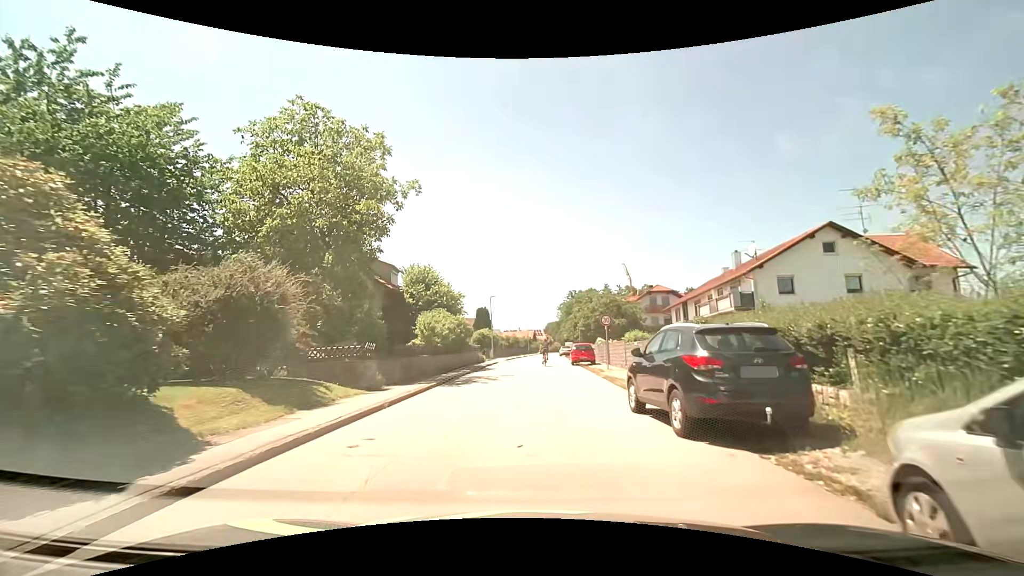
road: residential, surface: asphalt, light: Day
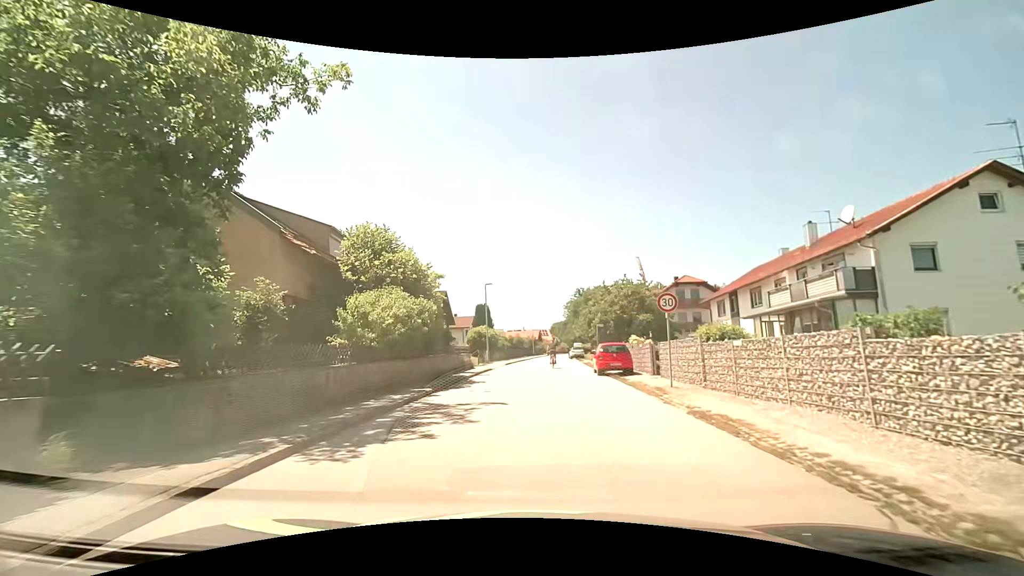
(-0.1, +10.8) m; -1°
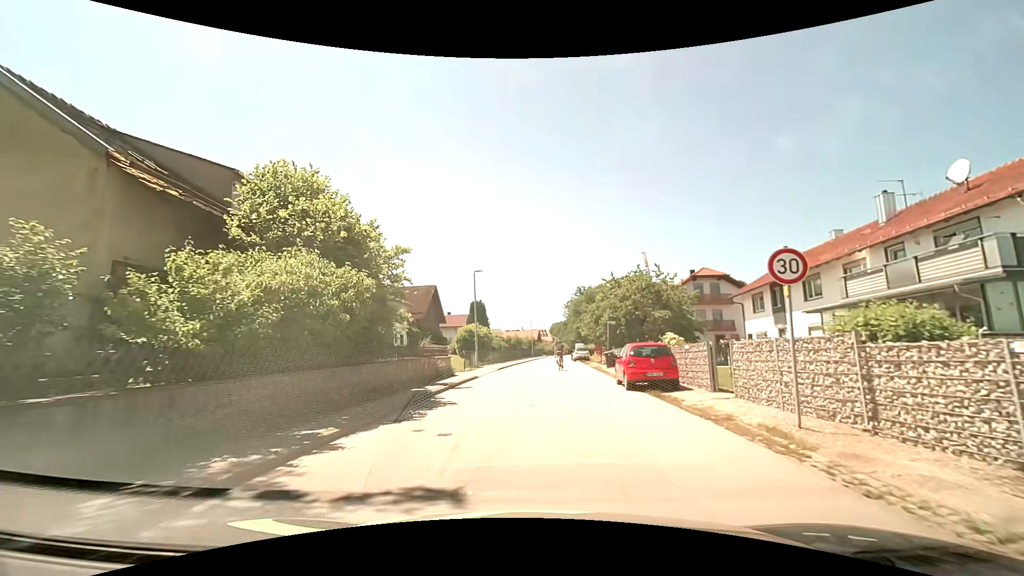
(0.0, +7.2) m; 0°
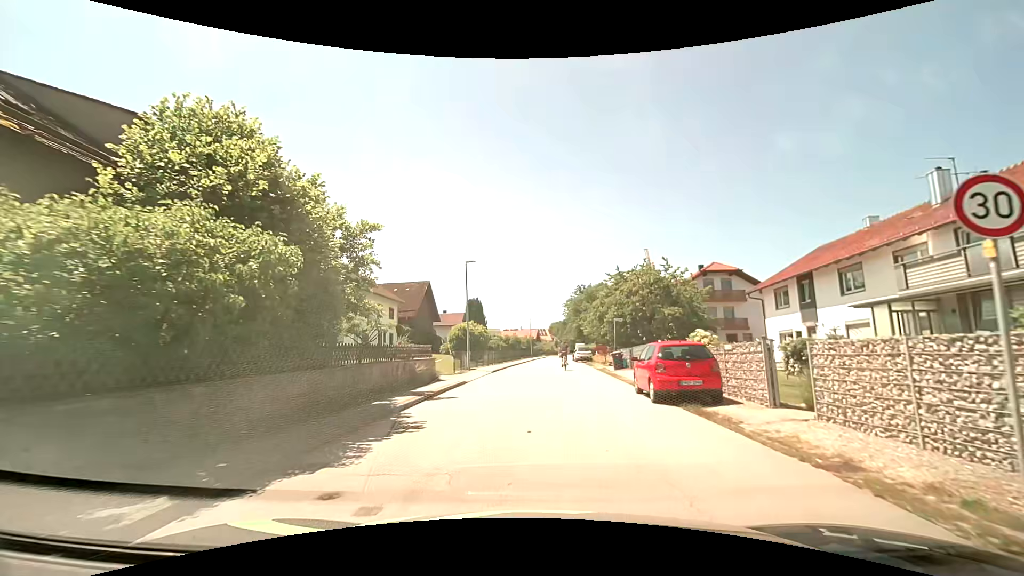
(0.0, +3.6) m; 0°
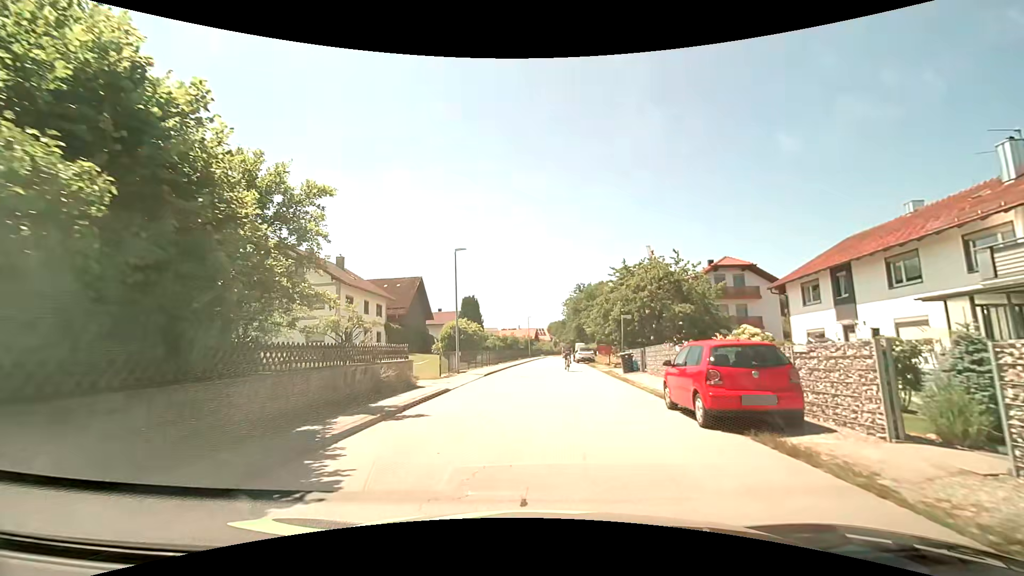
(0.0, +3.6) m; 0°
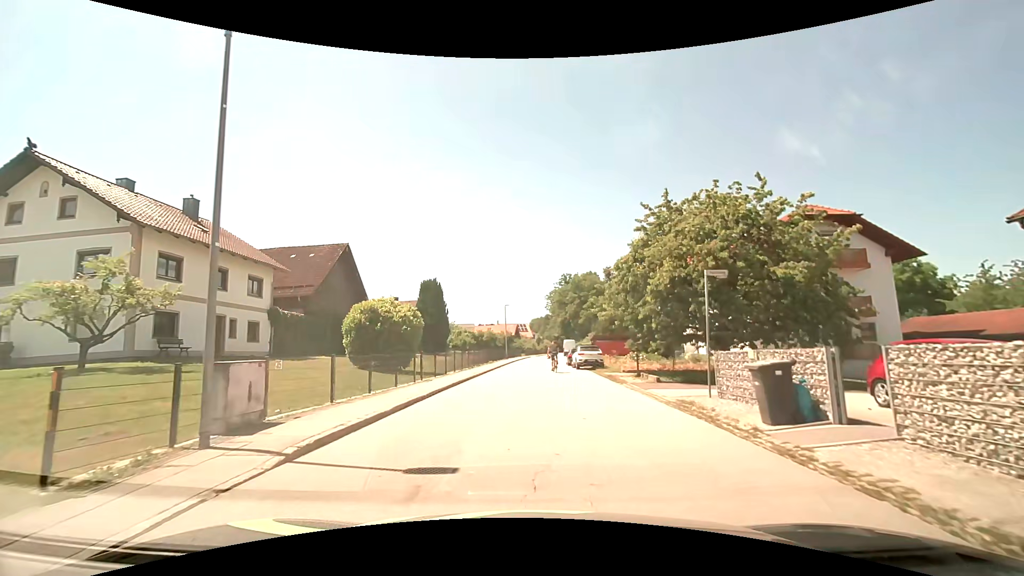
(+0.4, +18.1) m; +2°
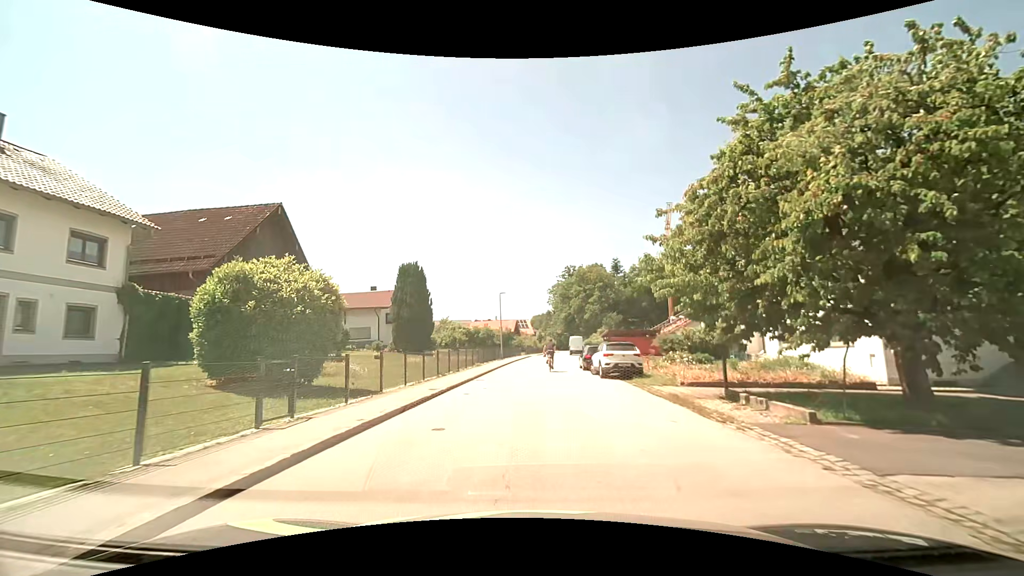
(0.0, +11.1) m; 0°
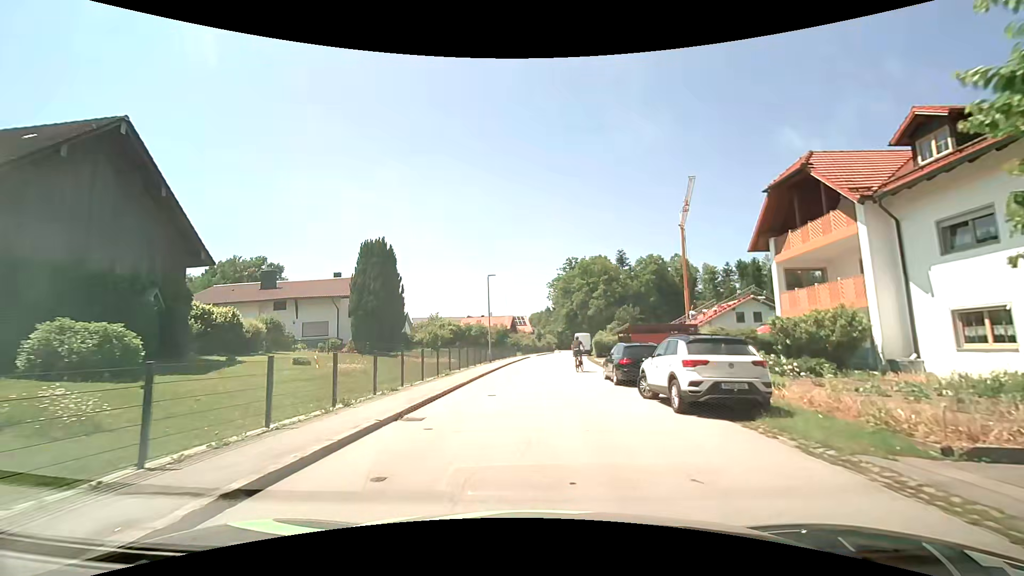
(-0.1, +11.4) m; 0°
(0, +10) (0, +20) (+1, +30) (+2, +40) (+2, +50) (+2, +60) (+3, +70) (+5, +80) (+6, +90) (+8, +99) m
